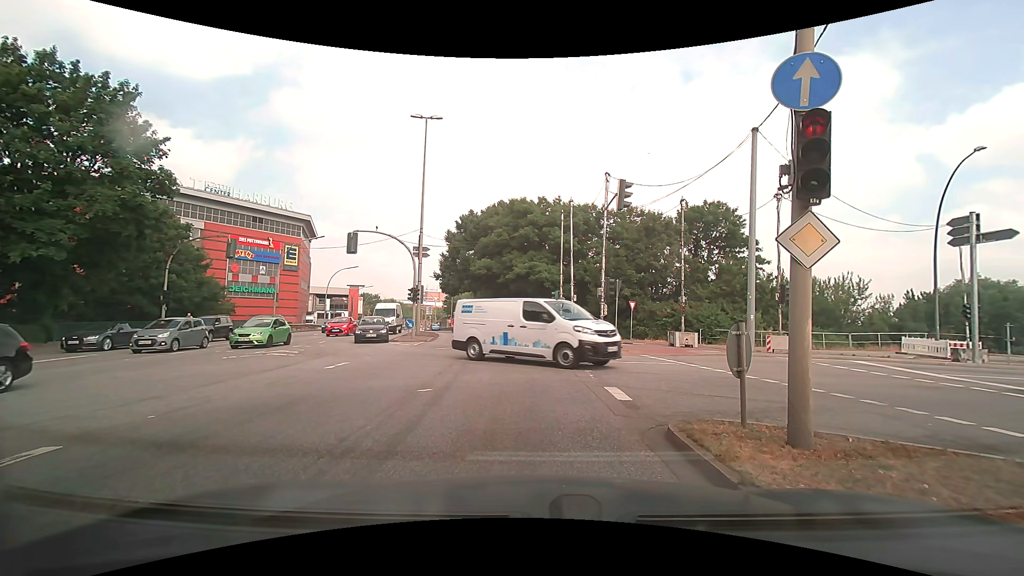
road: primary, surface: asphalt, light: Day
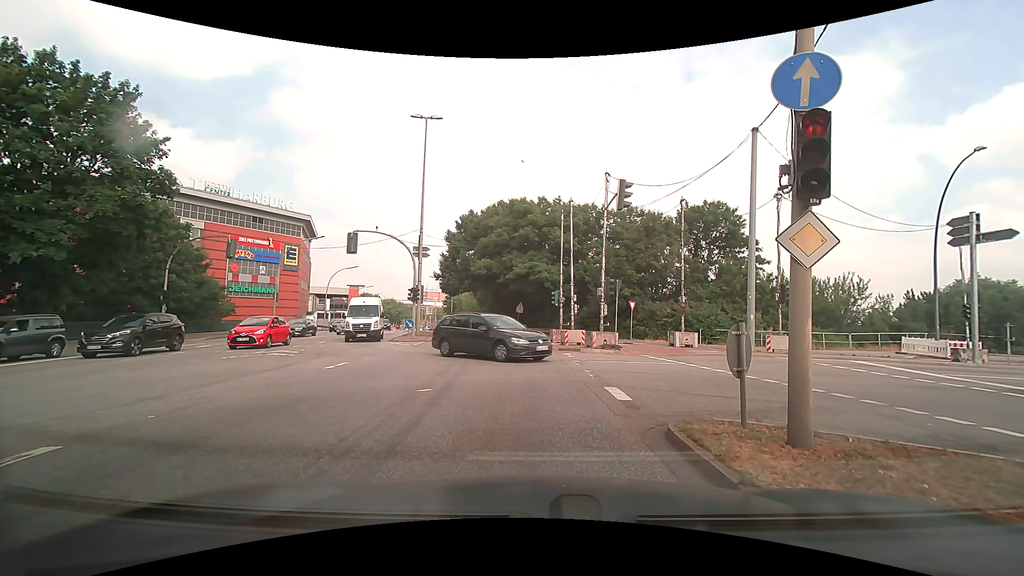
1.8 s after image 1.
(0.0, 0.0) m; 0°
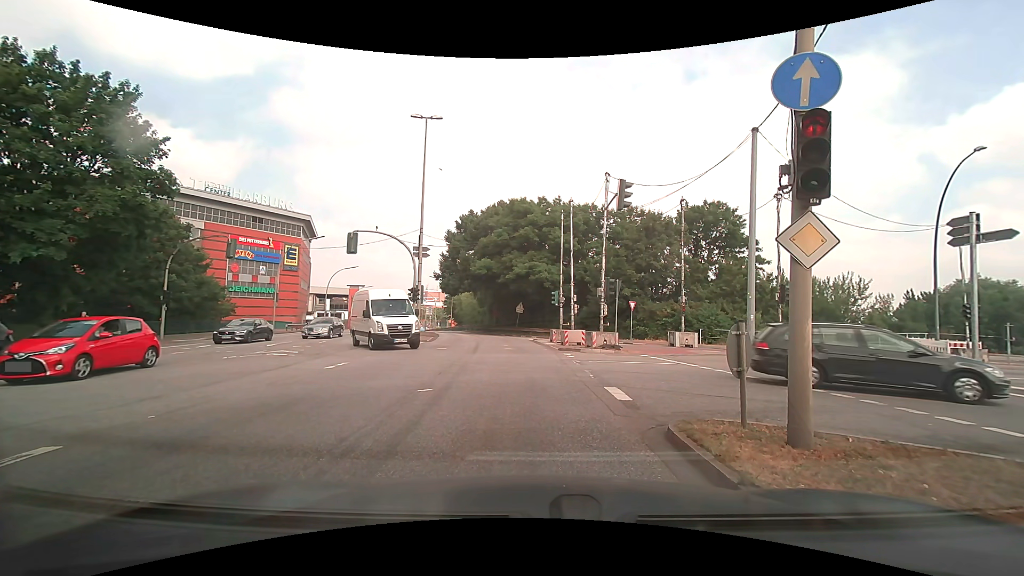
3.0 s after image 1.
(0.0, 0.0) m; 0°
(0, +10) (-1, +20) (-2, +30) (-3, +40) (-5, +50) (-7, +59) (-10, +69) (-13, +78) (-17, +88) (-20, +97) m
